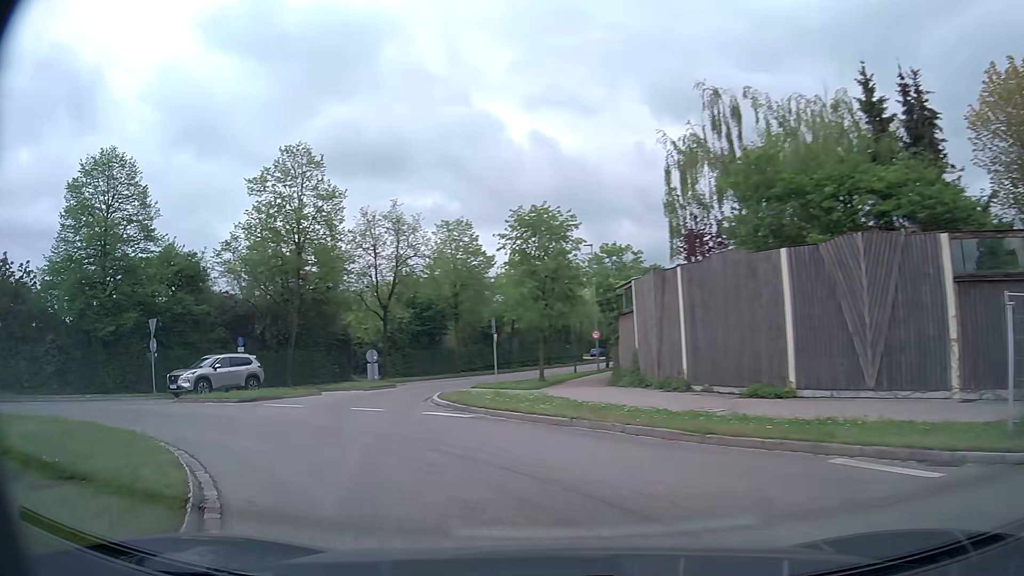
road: tertiary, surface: asphalt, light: Day
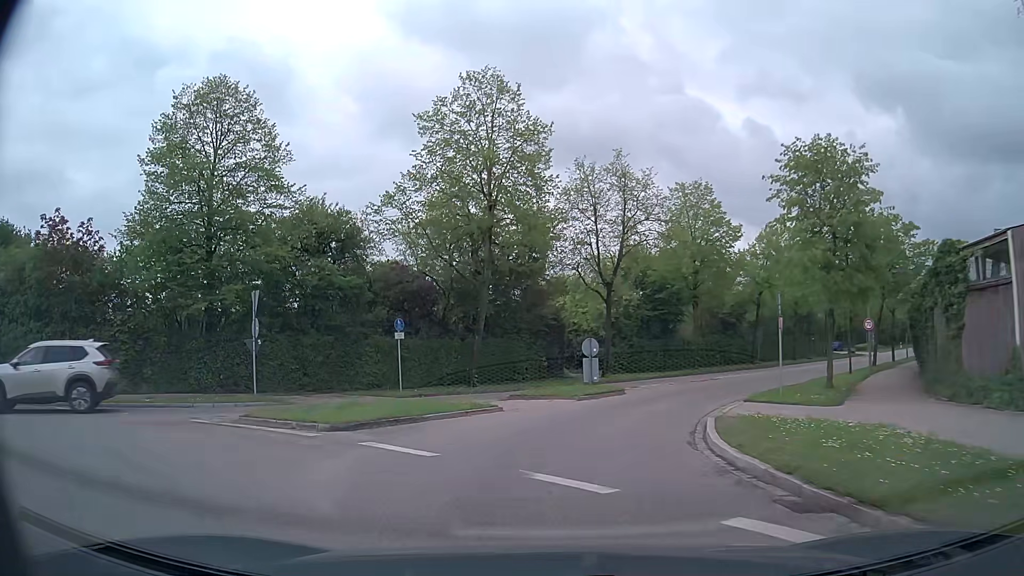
(-2.0, +9.6) m; -20°
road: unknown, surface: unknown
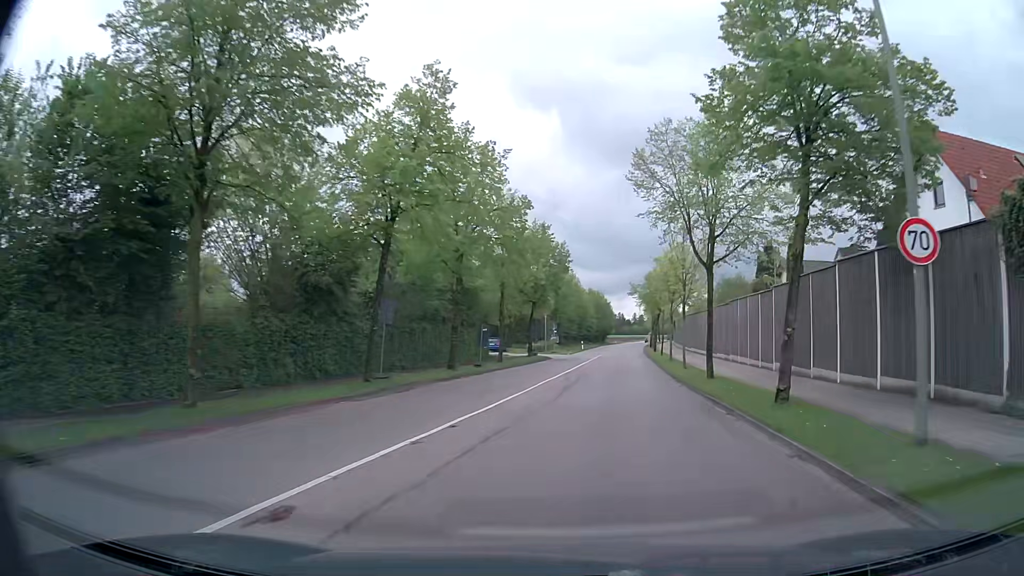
(+8.2, +29.8) m; +31°
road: tertiary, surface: asphalt
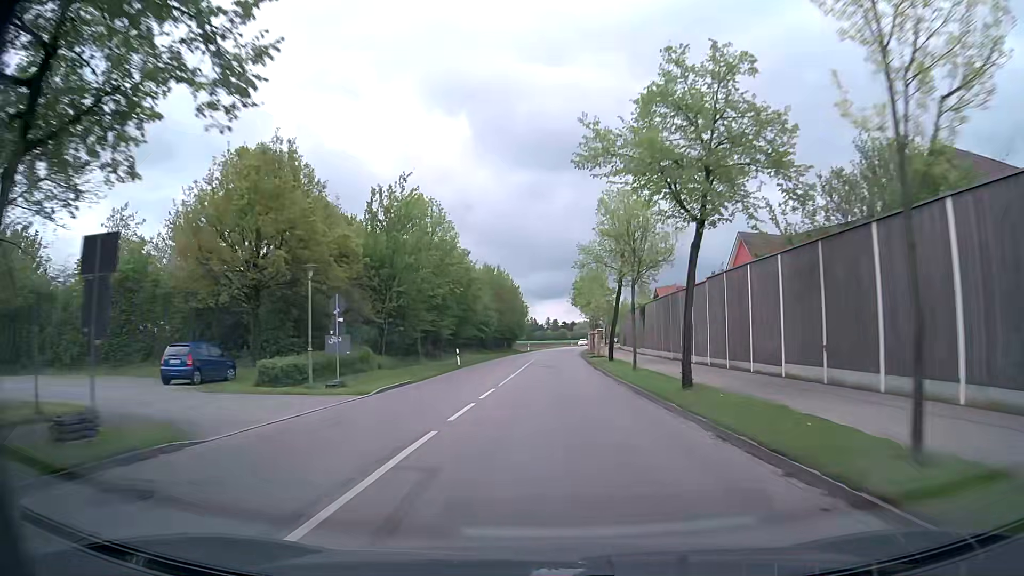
(+4.8, +46.5) m; +8°
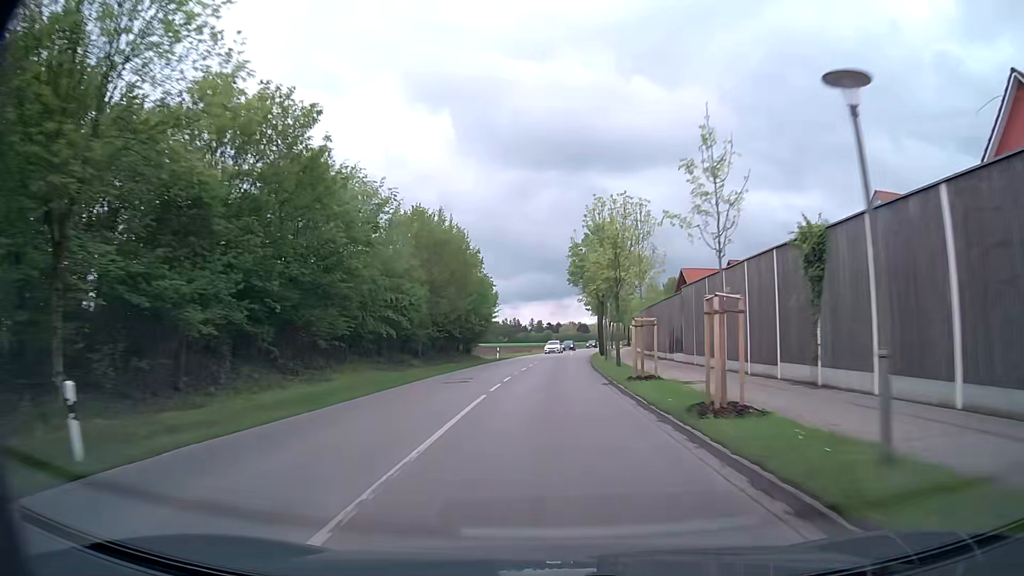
(+0.4, +34.2) m; +1°
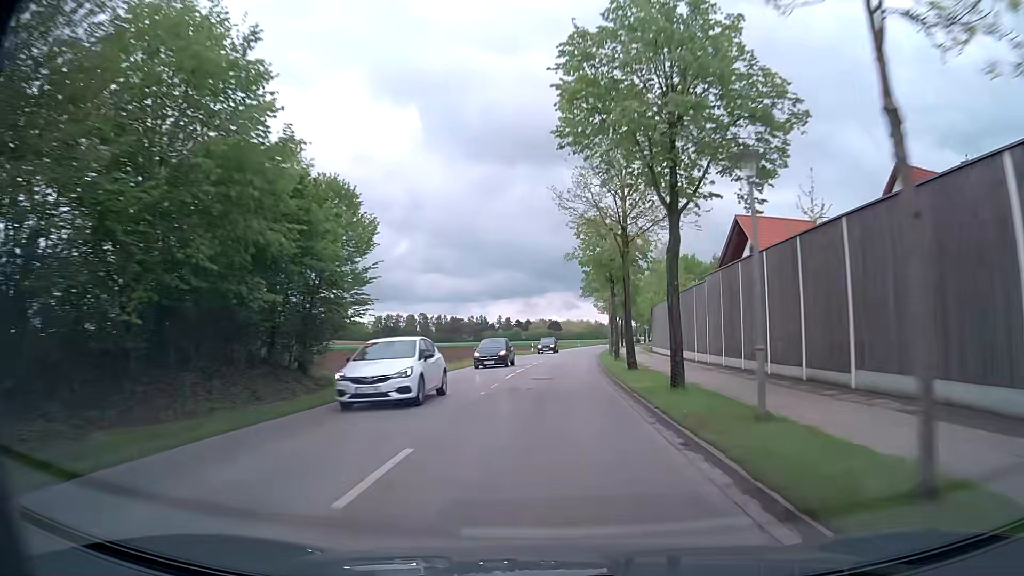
(+0.7, +35.6) m; +3°
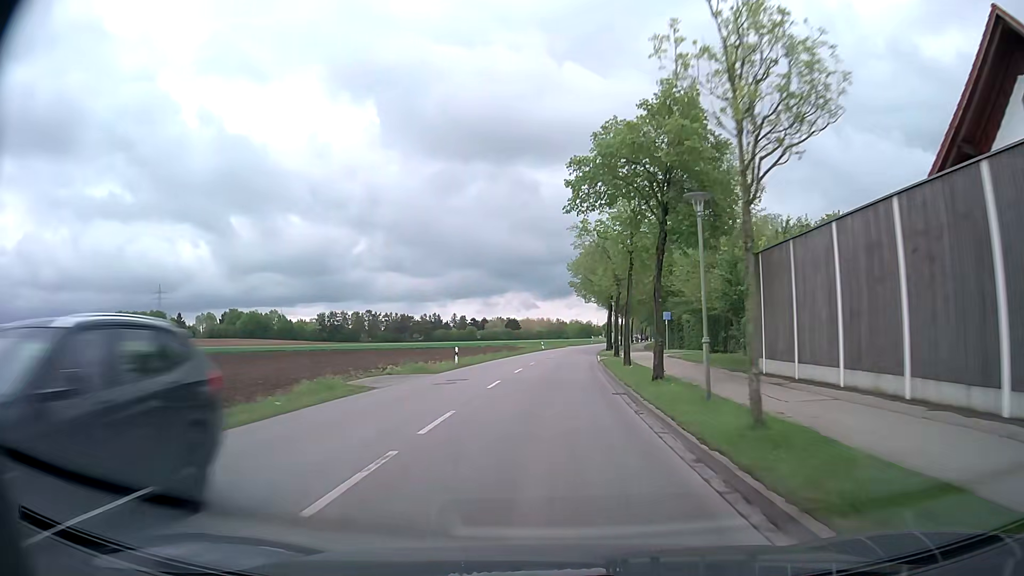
(+1.0, +35.9) m; +3°
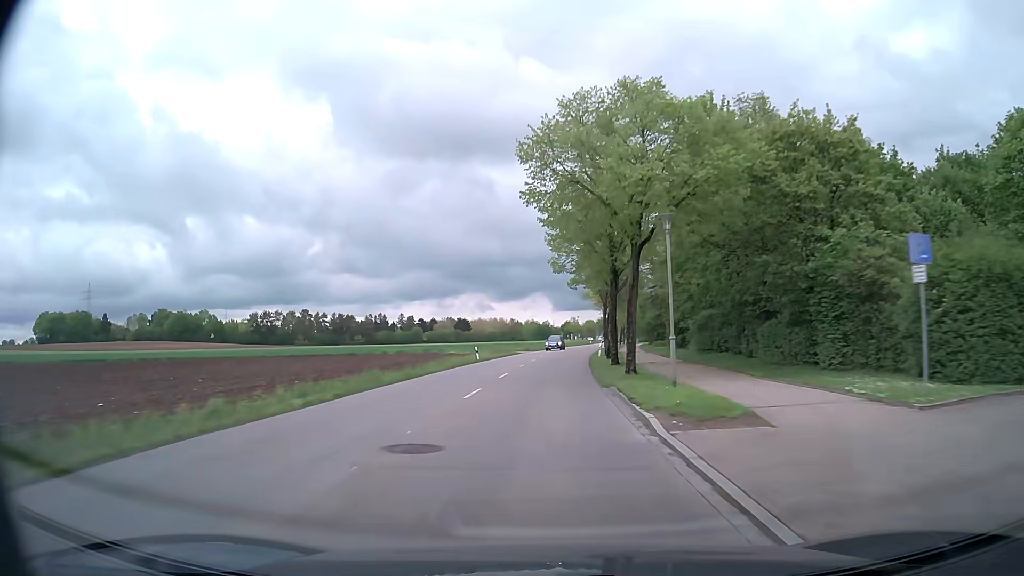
(+1.2, +36.3) m; +4°
(0, +10) (0, +20) (+1, +30) (+1, +40) (+2, +50) (+2, +60) (+3, +70) (+5, +80) (+6, +90) (+7, +100) m
